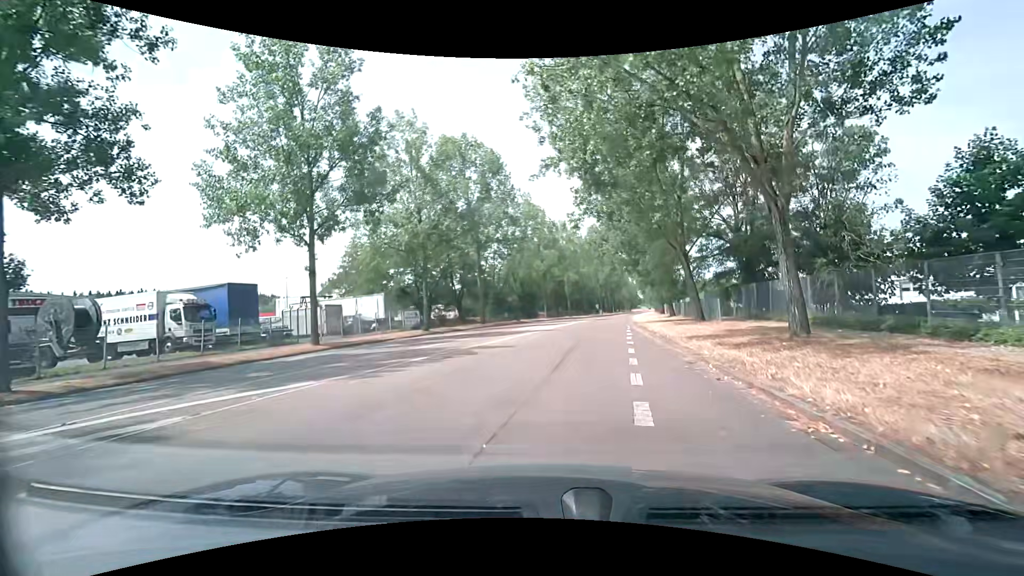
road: secondary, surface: asphalt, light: Day
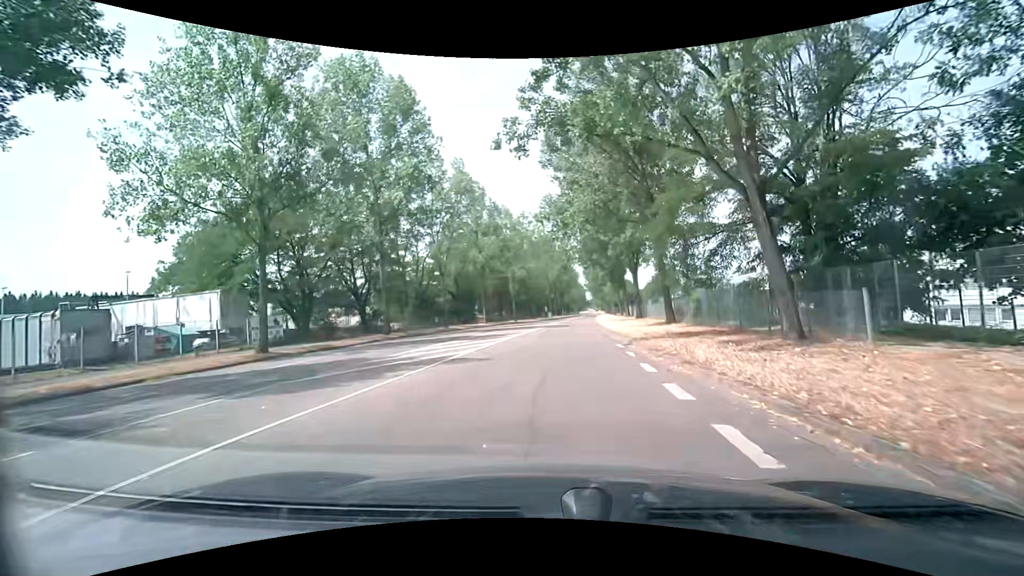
(+0.8, +16.9) m; +5°
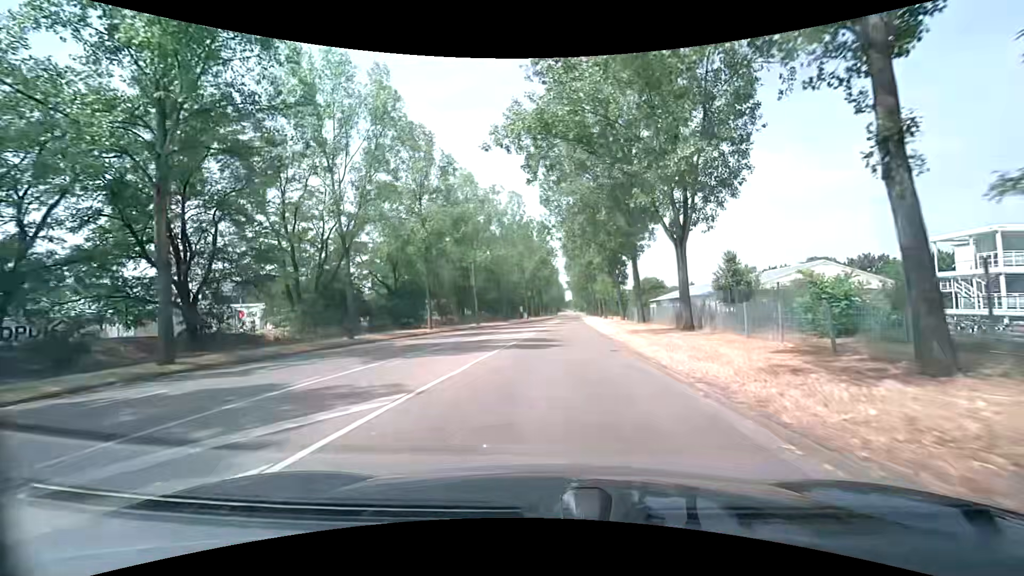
(+0.6, +20.0) m; +3°
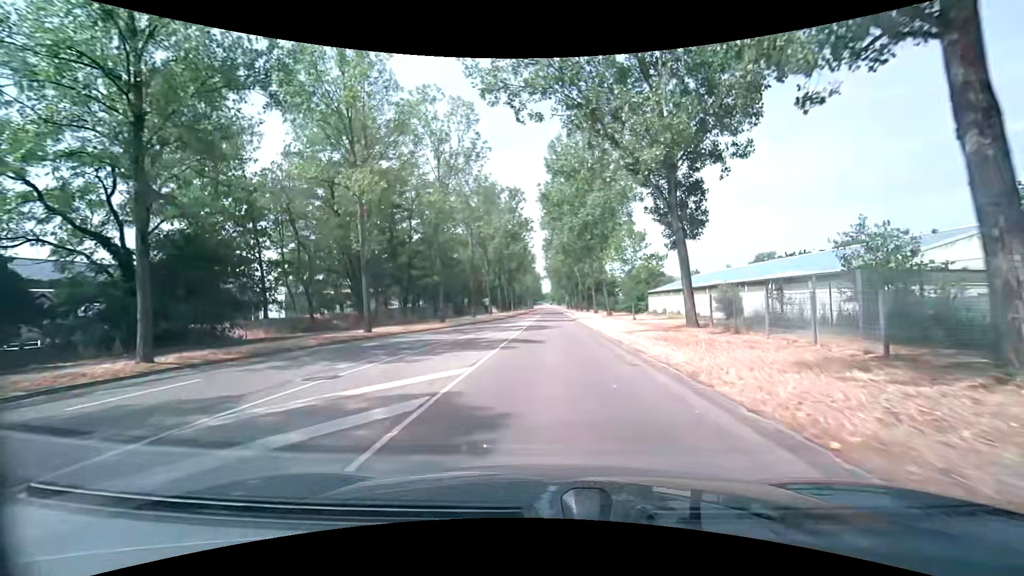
(+0.7, +30.2) m; +2°
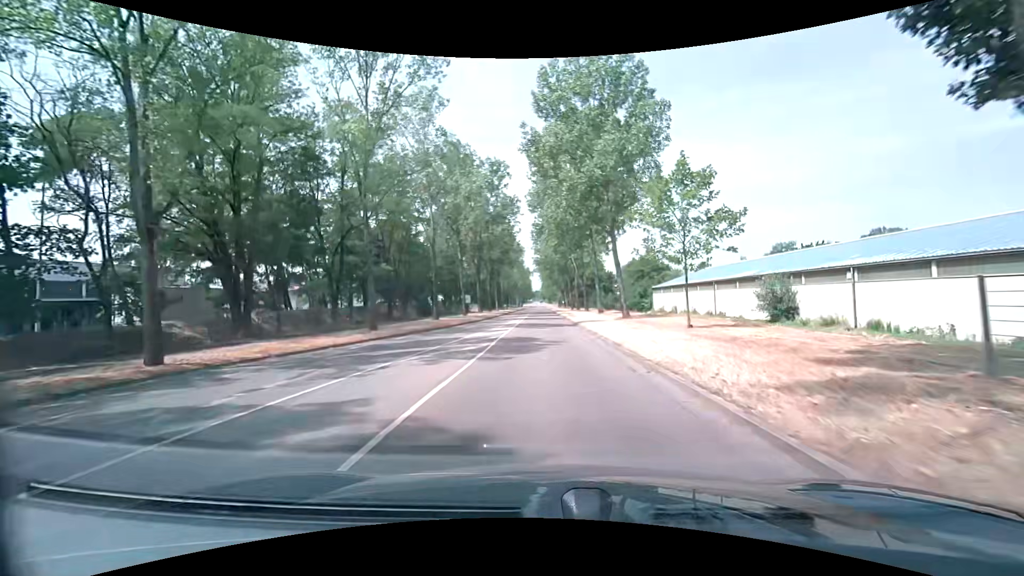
(+0.3, +15.0) m; +1°
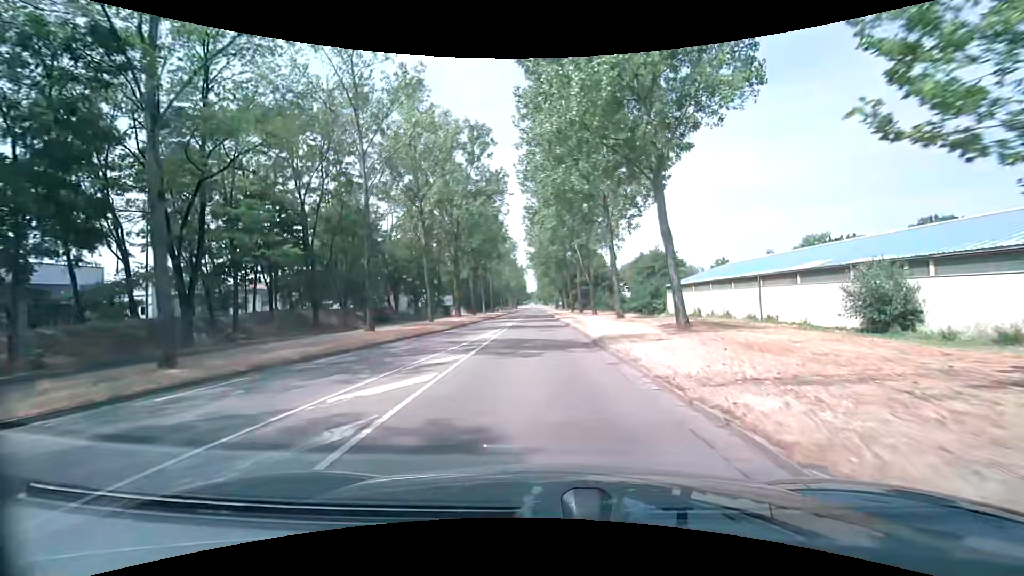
(+0.2, +14.7) m; +1°
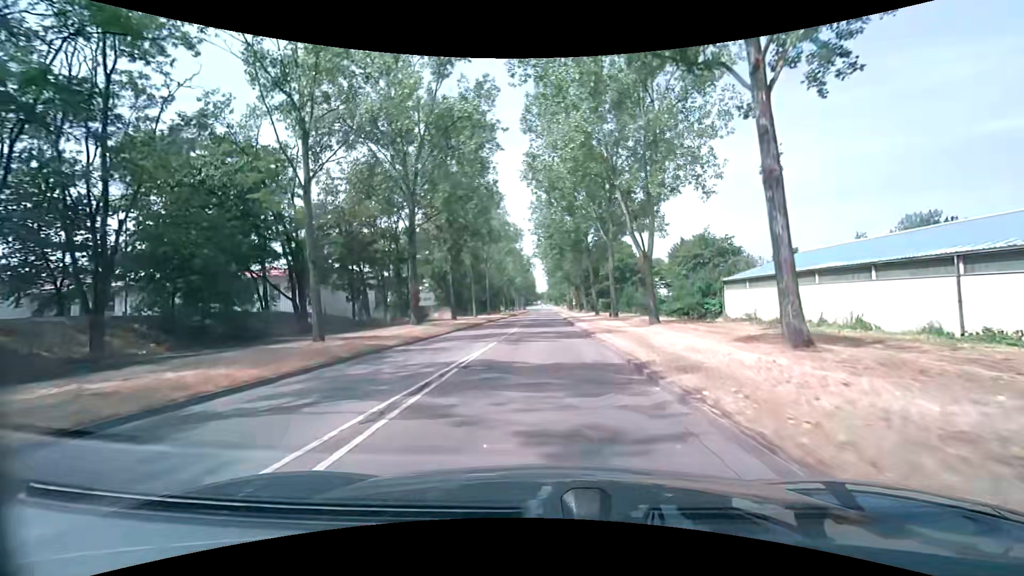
(0.0, +22.0) m; 0°
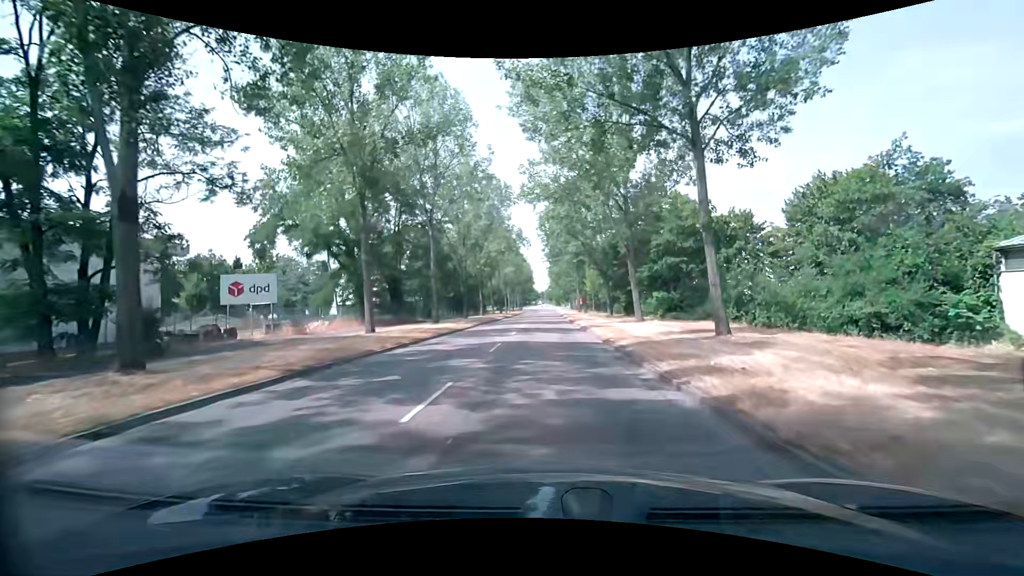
(-0.5, +37.3) m; 0°
(0, +10) (0, +20) (0, +30) (0, +40) (0, +50) (0, +60) (0, +70) (0, +80) (0, +90) (+1, +100) m
